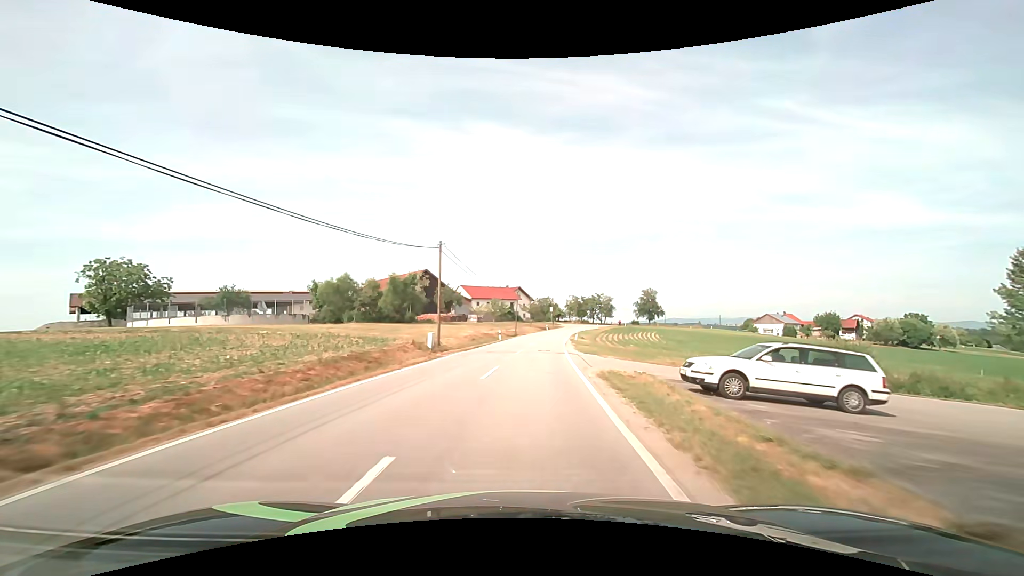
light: Day
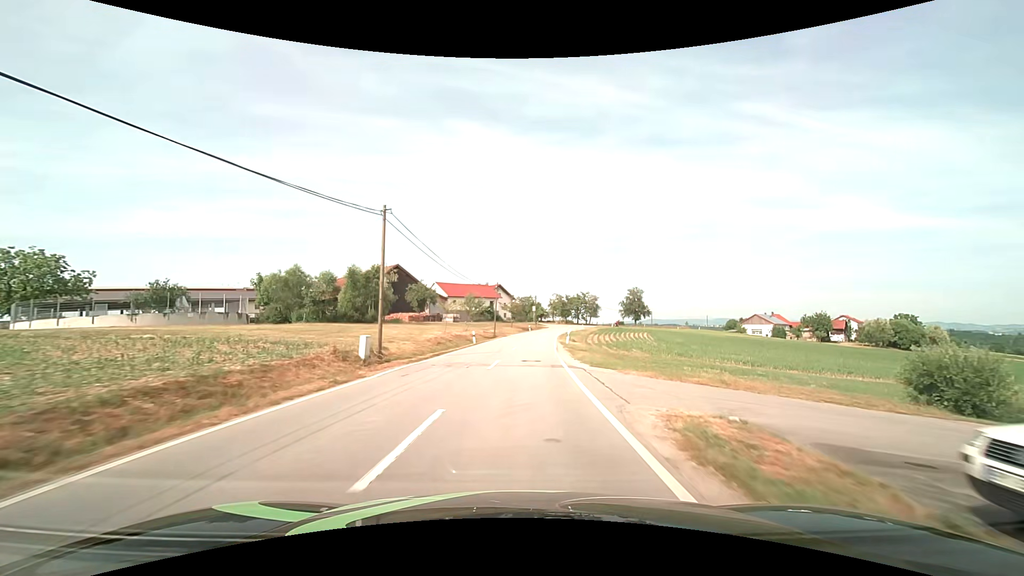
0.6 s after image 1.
(+0.2, +9.0) m; +3°
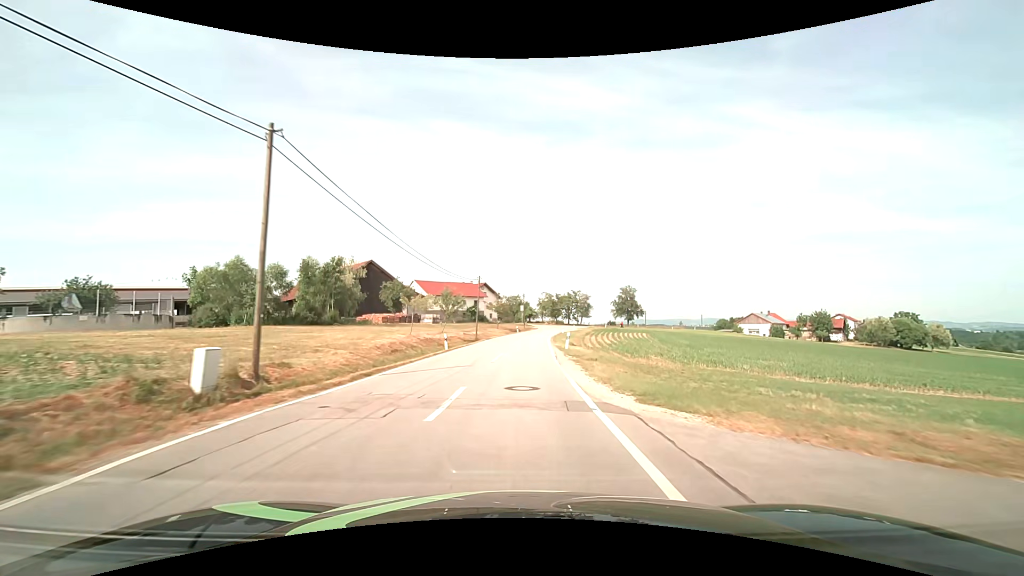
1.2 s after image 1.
(+0.1, +9.0) m; +1°
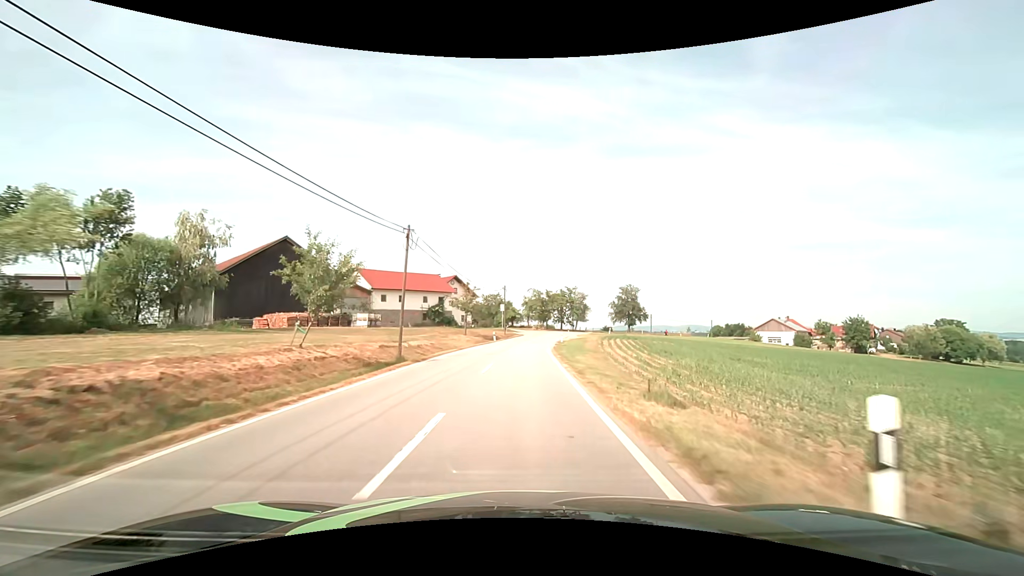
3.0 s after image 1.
(+0.5, +27.0) m; +2°
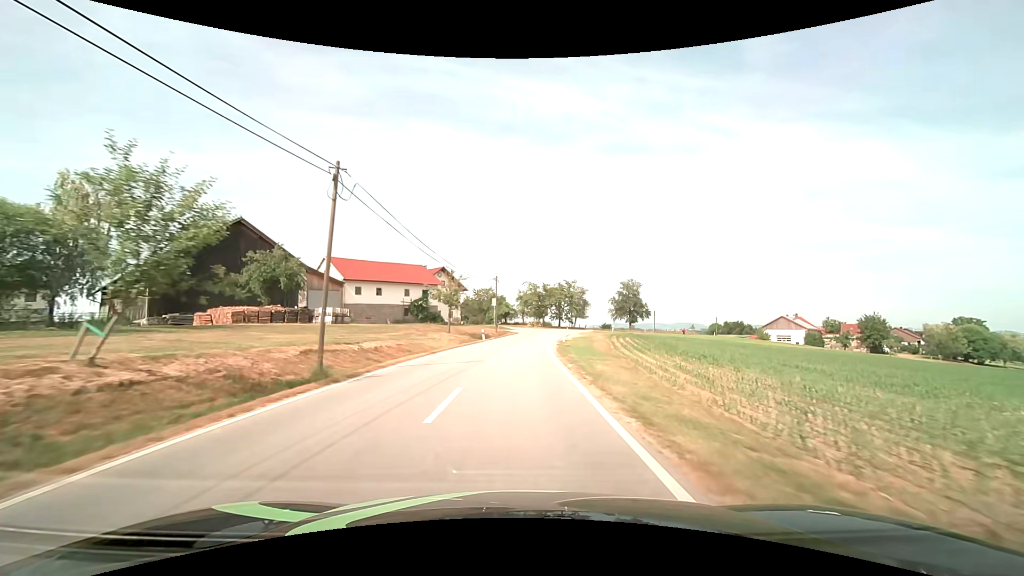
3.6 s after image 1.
(+0.1, +9.0) m; +1°
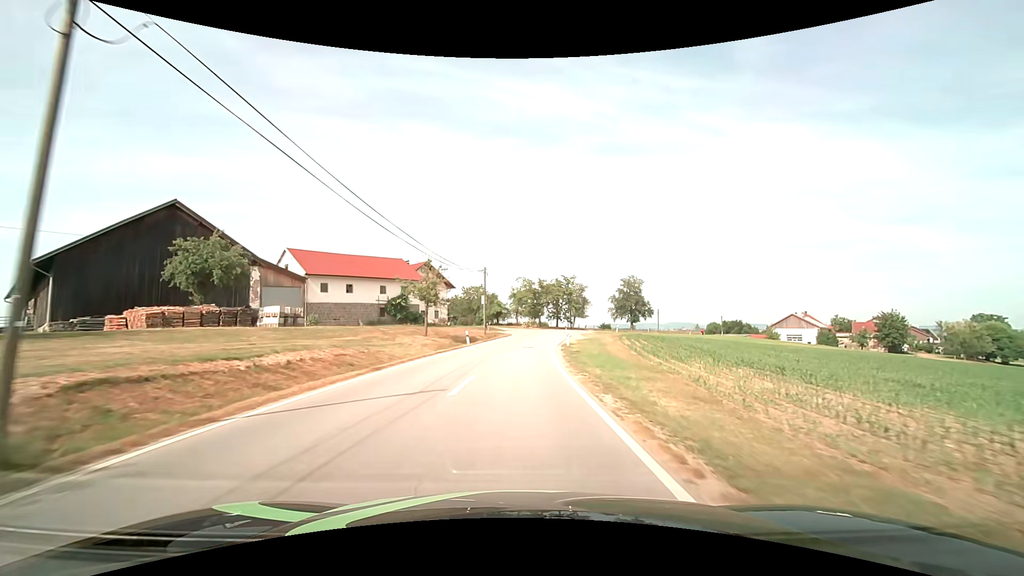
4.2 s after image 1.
(+0.1, +9.1) m; +1°
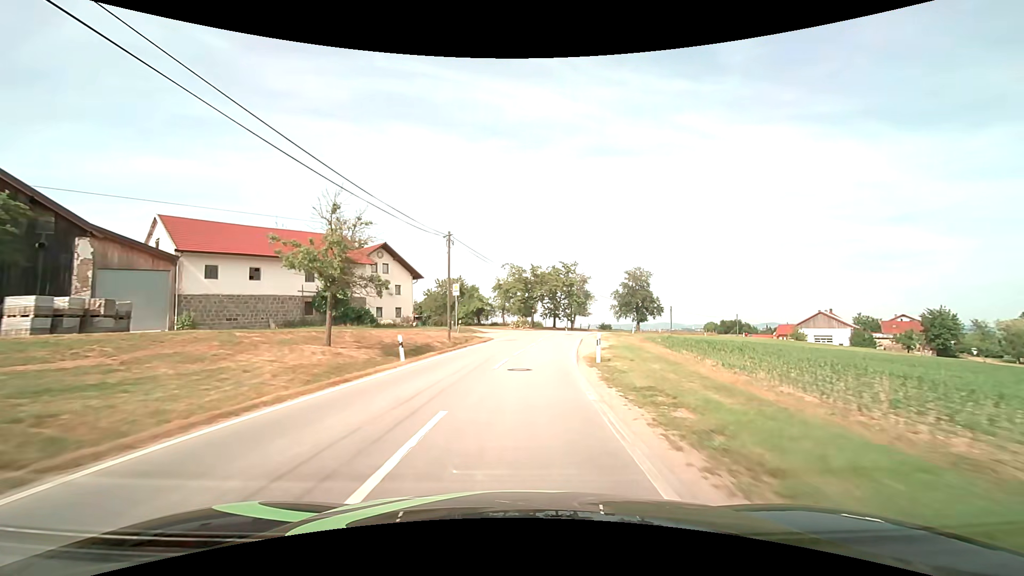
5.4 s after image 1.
(+0.2, +18.2) m; +1°
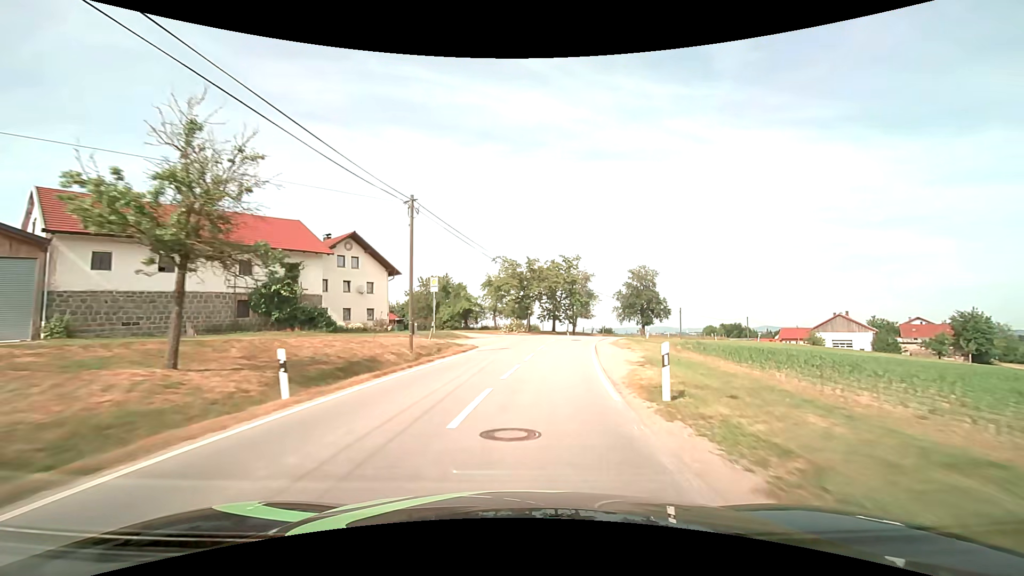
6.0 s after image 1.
(0.0, +9.1) m; 0°
(0, +10) (+1, +20) (+3, +30) (+5, +39) (+9, +49) (+13, +58) (+19, +66) (+24, +74) (+30, +82) (+37, +90) m
